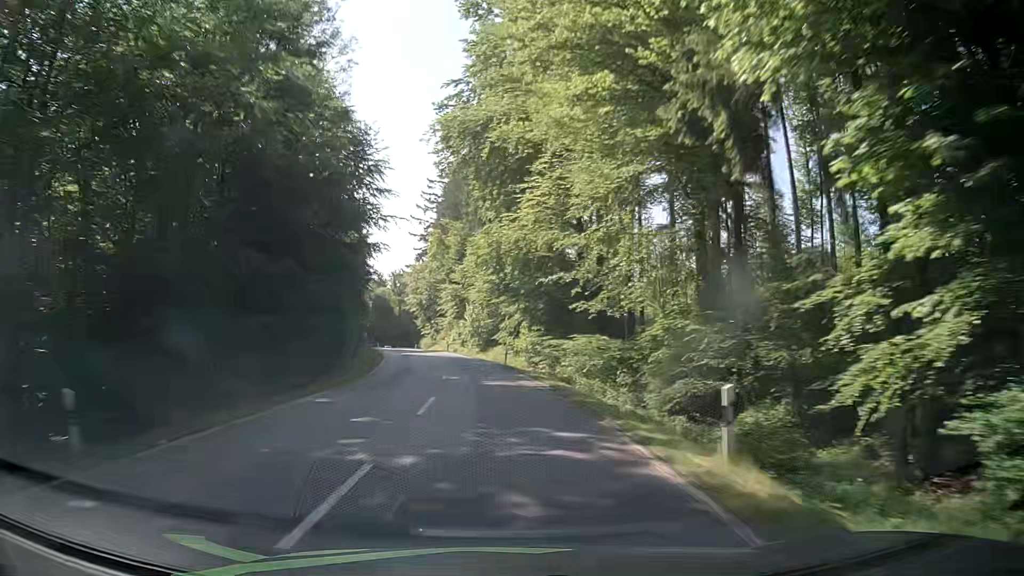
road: secondary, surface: asphalt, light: Day
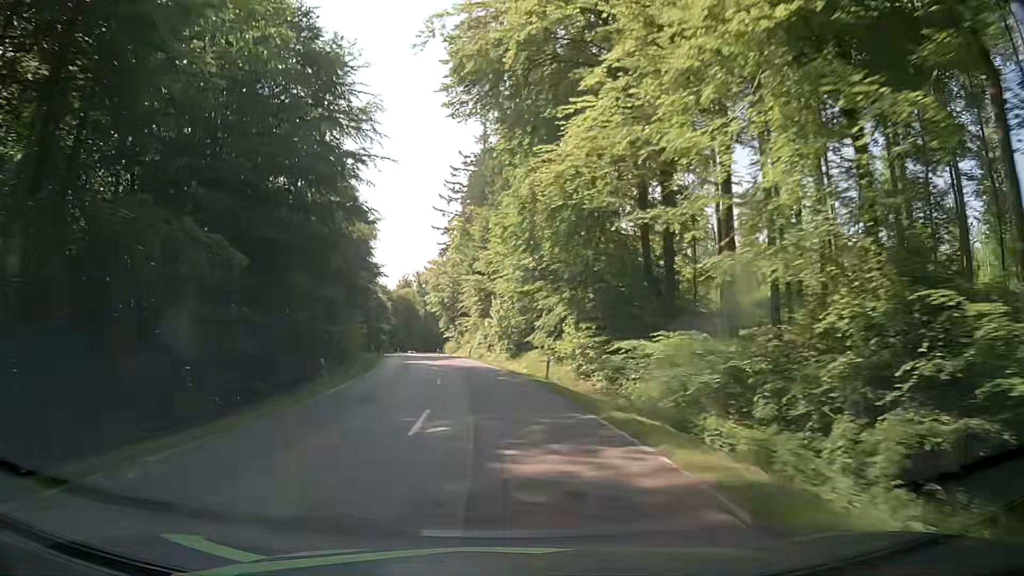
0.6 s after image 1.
(-0.3, +14.5) m; -2°
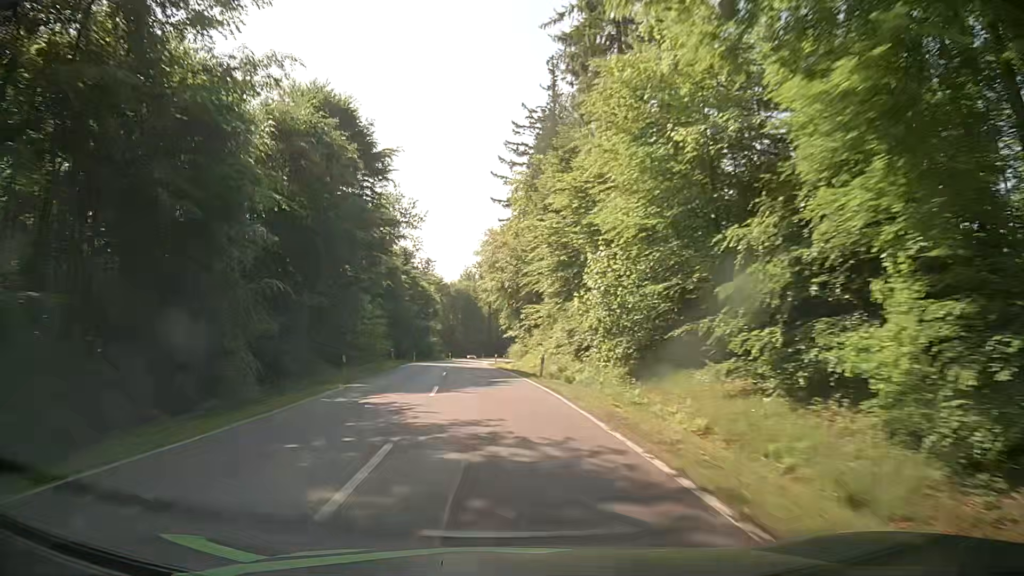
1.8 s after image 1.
(-1.7, +29.1) m; -7°
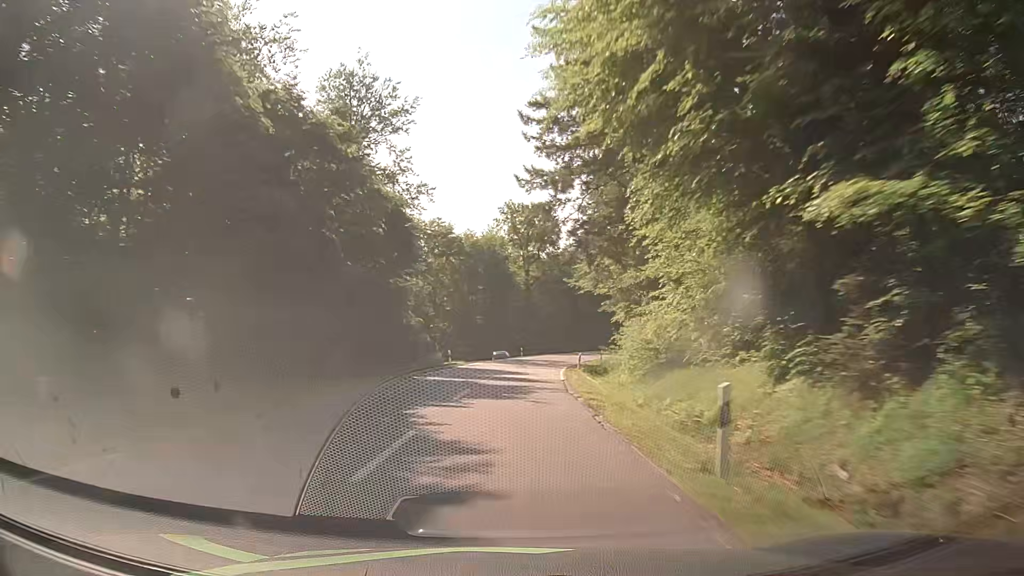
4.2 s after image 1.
(-2.7, +59.2) m; -2°
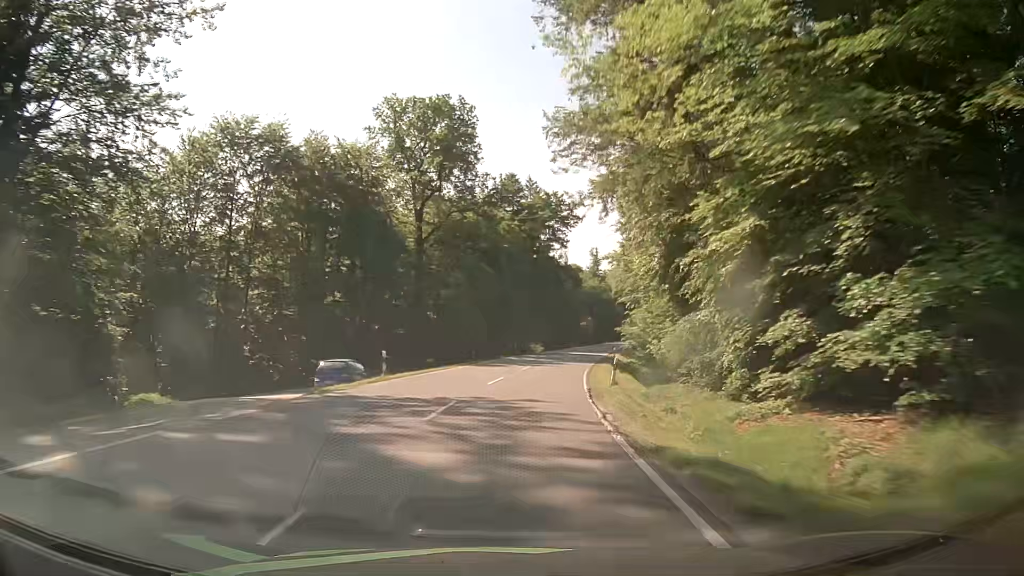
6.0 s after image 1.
(+2.3, +45.5) m; +7°
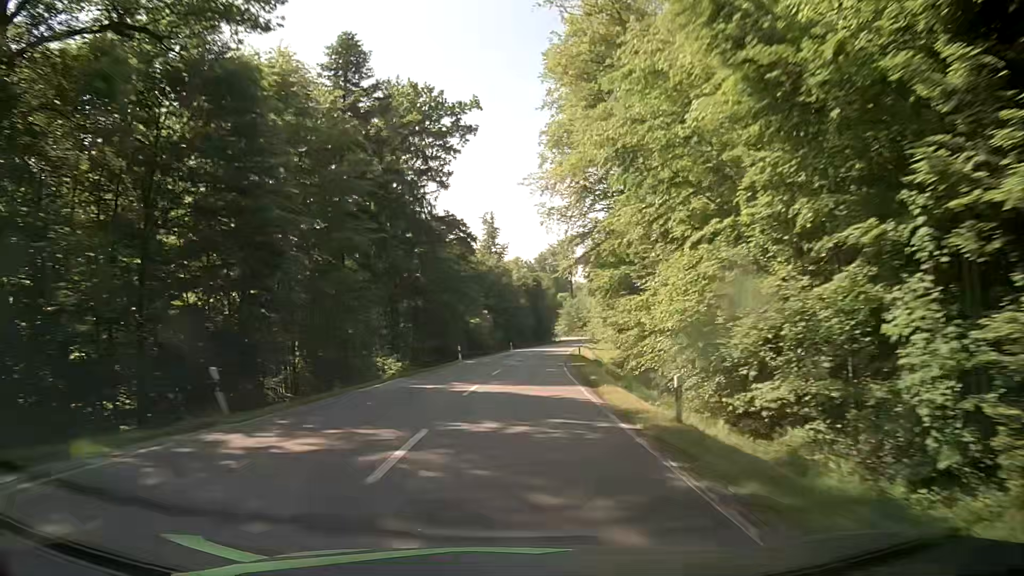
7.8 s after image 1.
(+4.6, +45.2) m; +11°
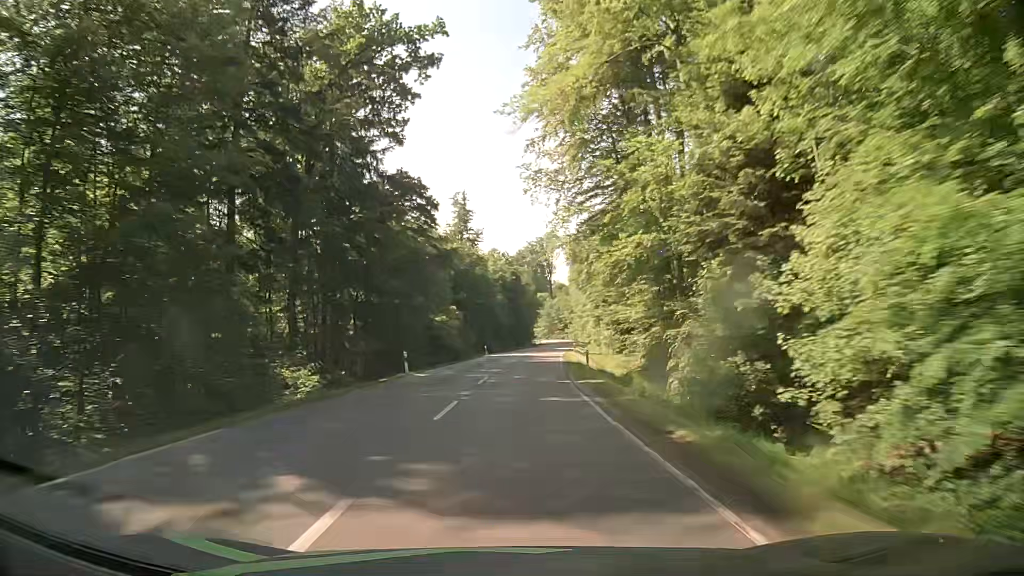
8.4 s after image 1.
(+0.1, +15.2) m; +2°
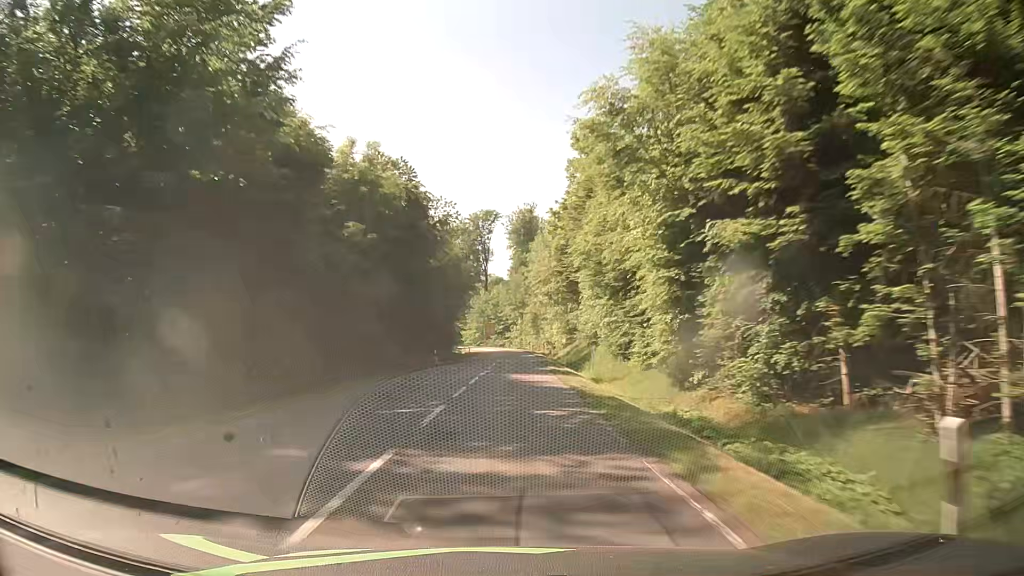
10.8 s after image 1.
(+3.4, +61.0) m; +6°
(0, +10) (0, +20) (0, +30) (+1, +40) (+1, +50) (+1, +60) (+1, +70) (+1, +80) (+1, +90) (0, +100) m
